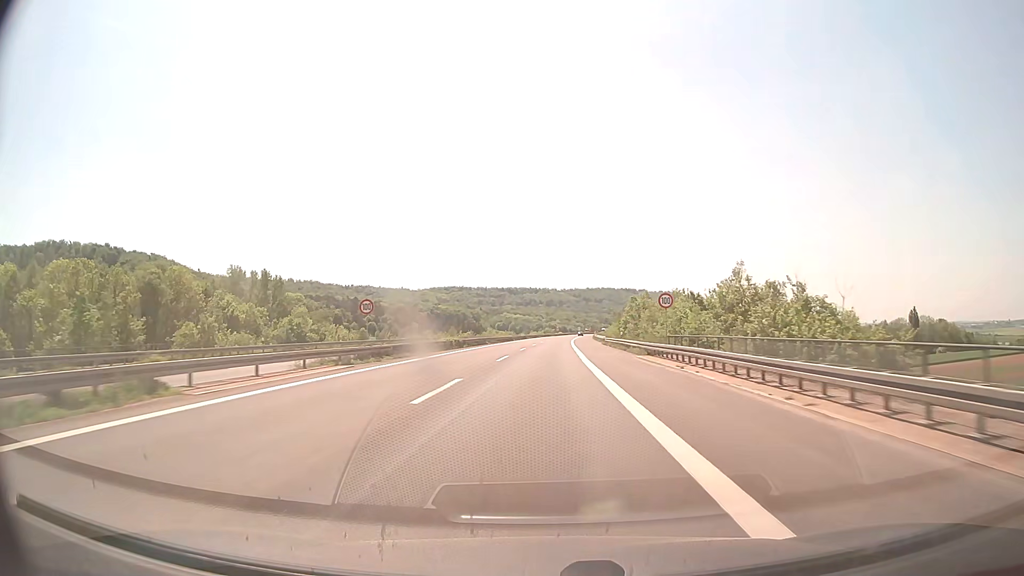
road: motorway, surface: concrete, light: Day
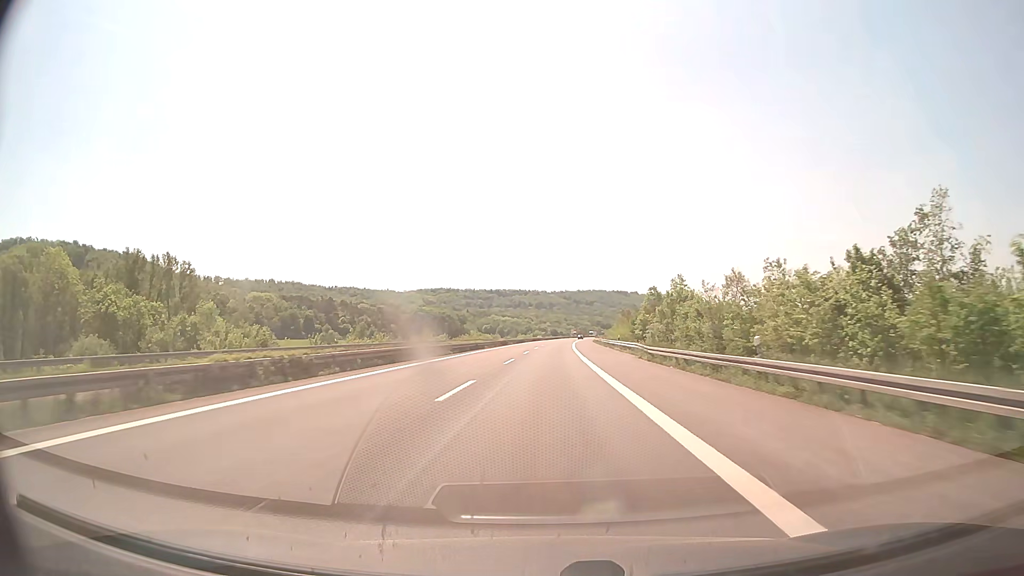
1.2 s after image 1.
(+0.2, +34.4) m; +1°
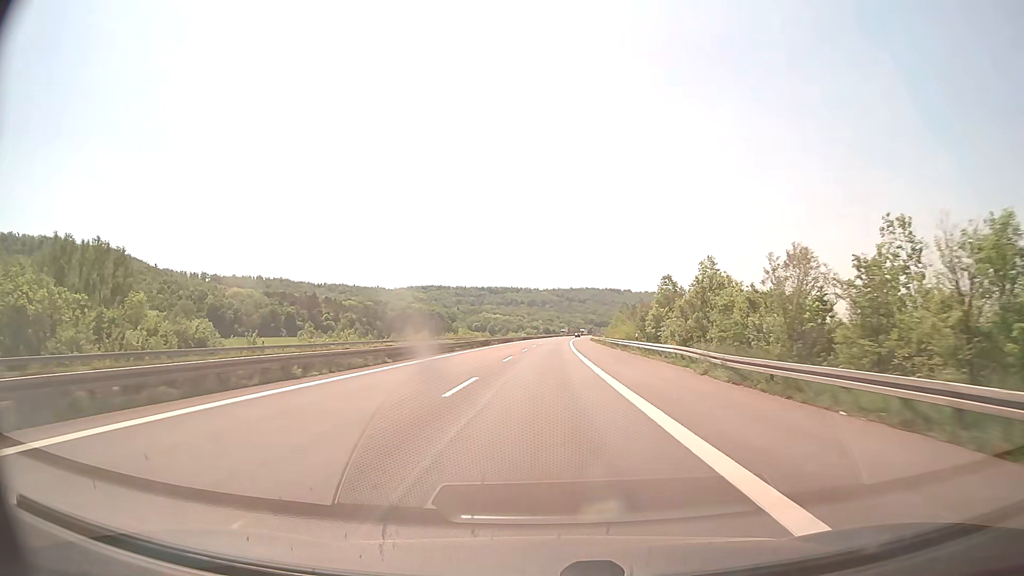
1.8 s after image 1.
(+0.1, +17.1) m; +1°
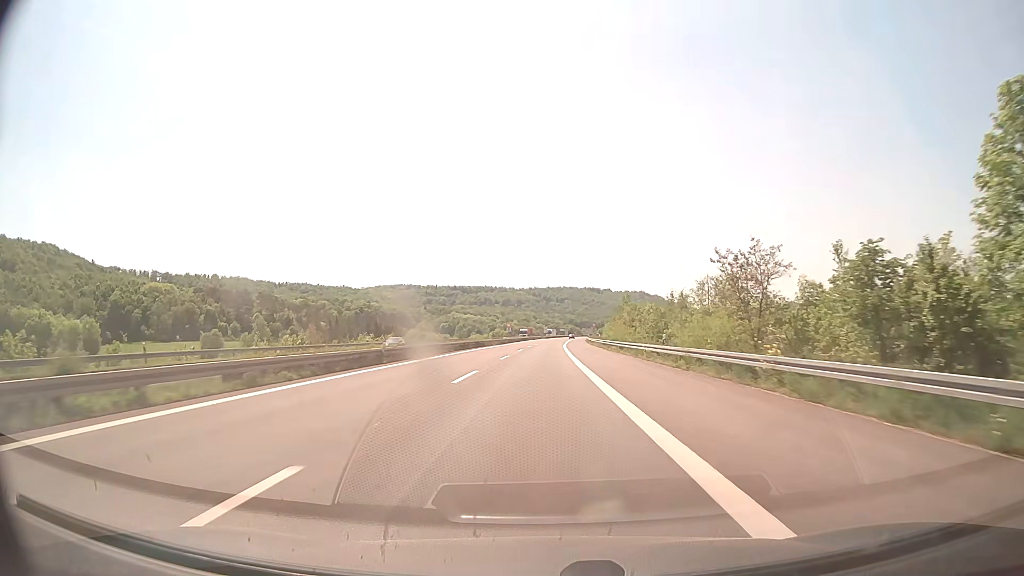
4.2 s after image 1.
(+1.3, +67.3) m; +2°
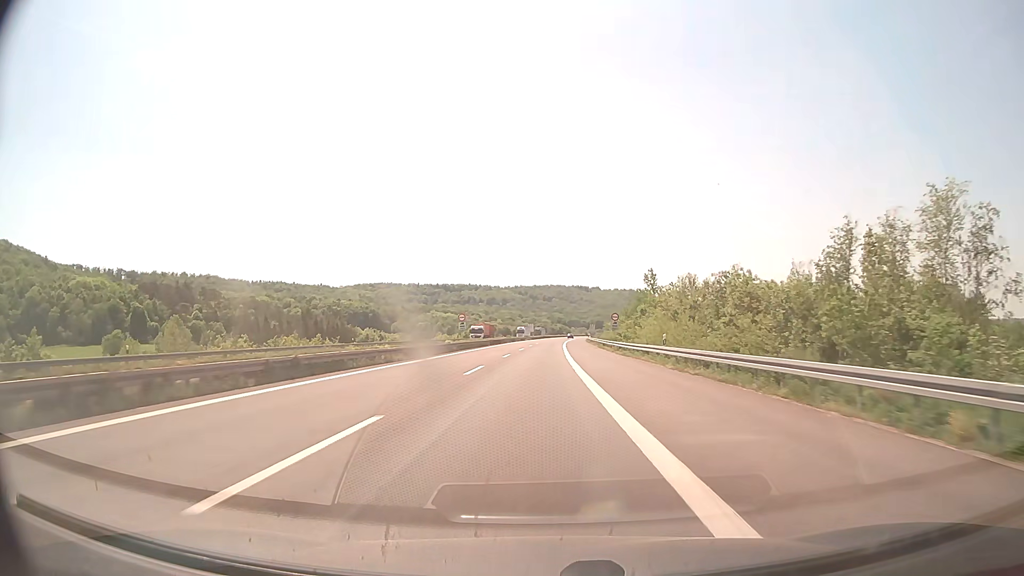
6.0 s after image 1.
(+0.4, +49.3) m; +1°
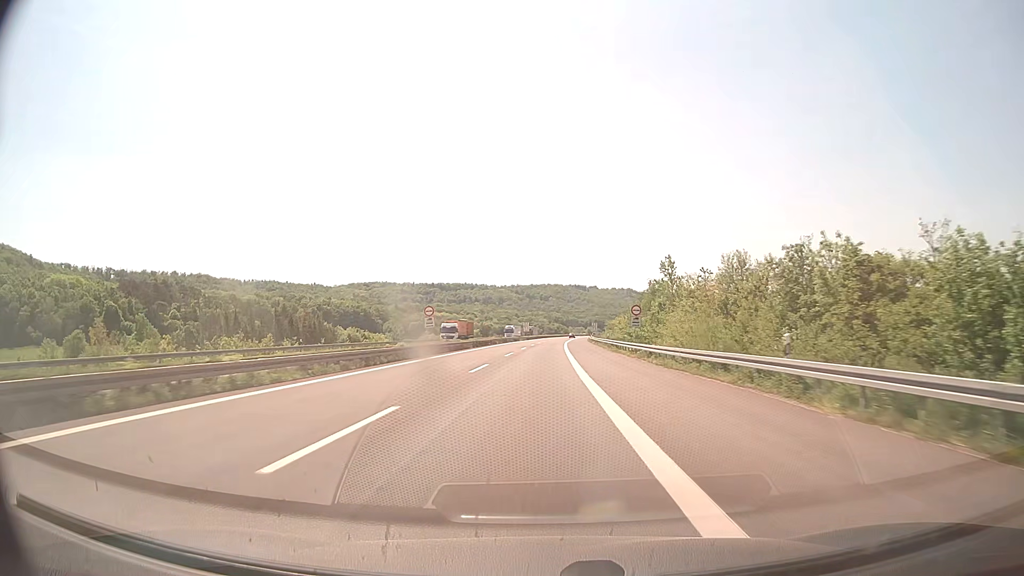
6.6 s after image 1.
(+0.1, +16.3) m; 0°
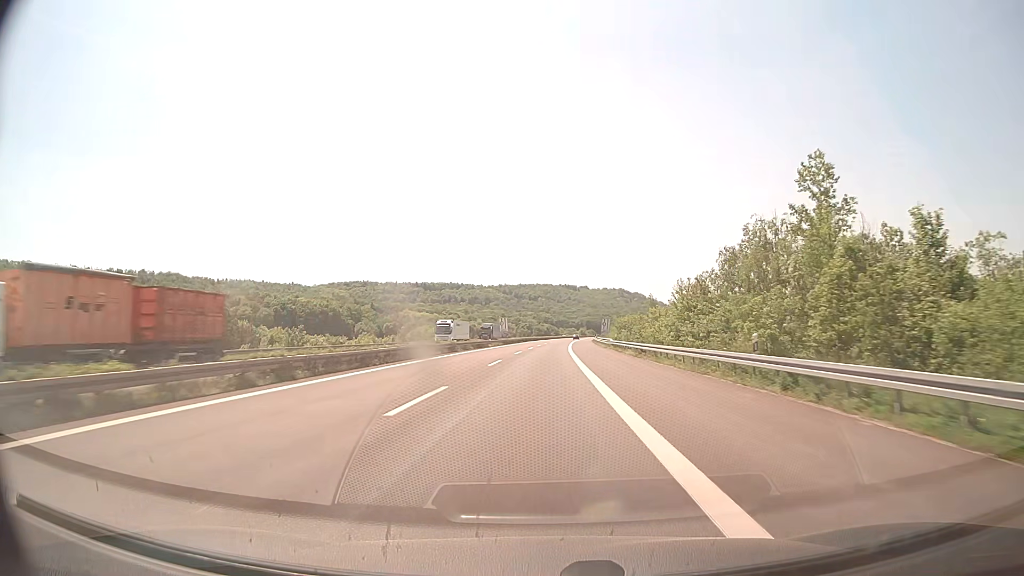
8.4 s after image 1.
(+0.3, +48.9) m; +1°
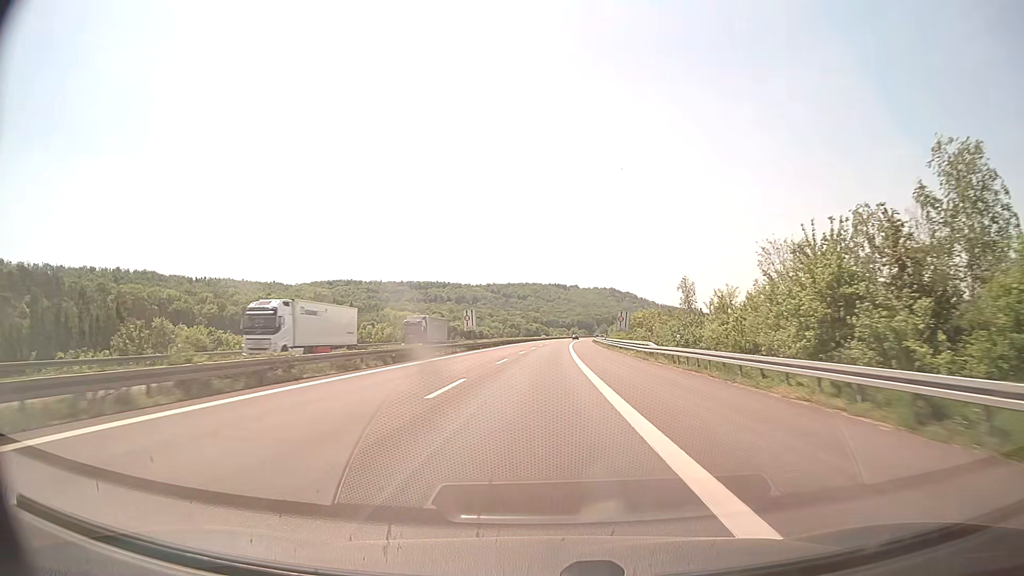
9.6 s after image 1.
(+0.2, +32.5) m; +1°
(0, +10) (0, +20) (0, +30) (0, +40) (+1, +50) (+1, +60) (+1, +70) (+2, +80) (+2, +90) (+3, +100) m
